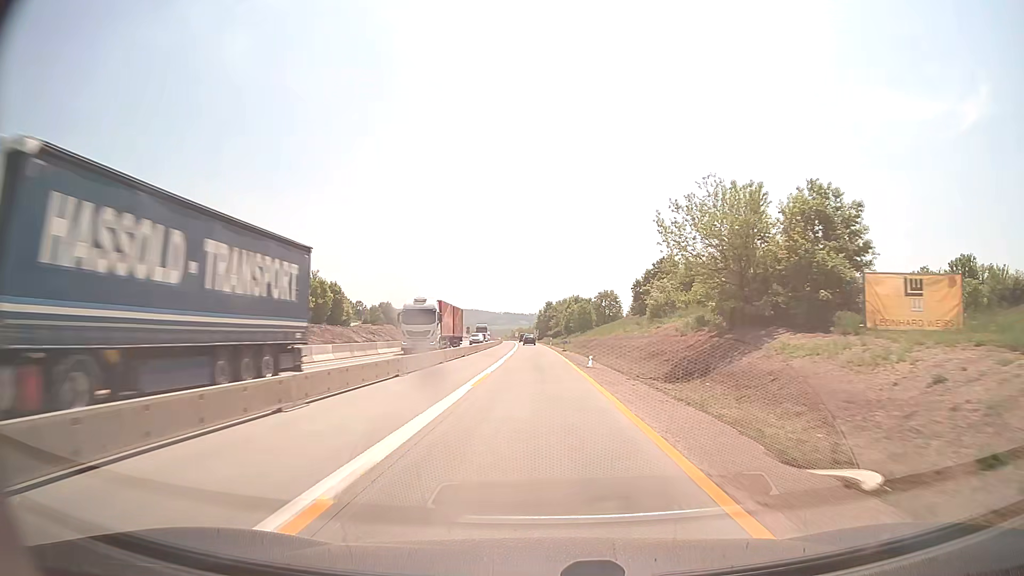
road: motorway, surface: concrete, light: Day
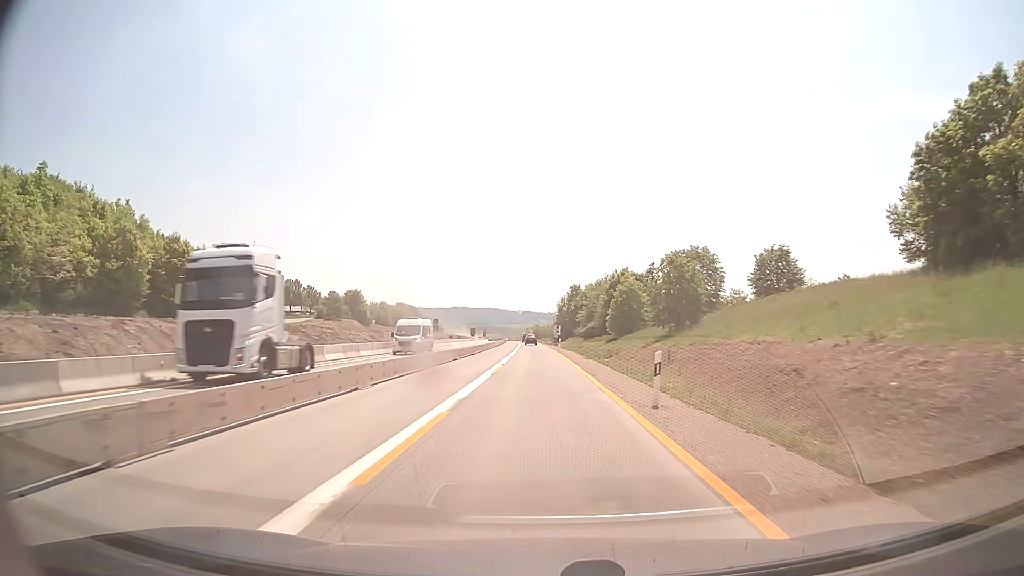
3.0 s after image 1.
(-1.0, +65.4) m; -2°
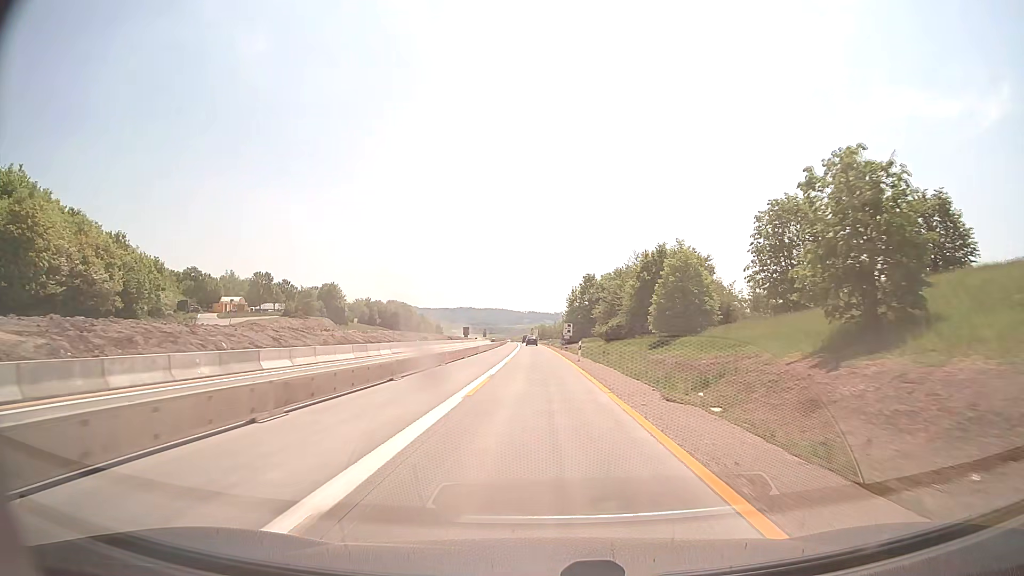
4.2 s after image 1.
(-0.1, +26.2) m; -1°
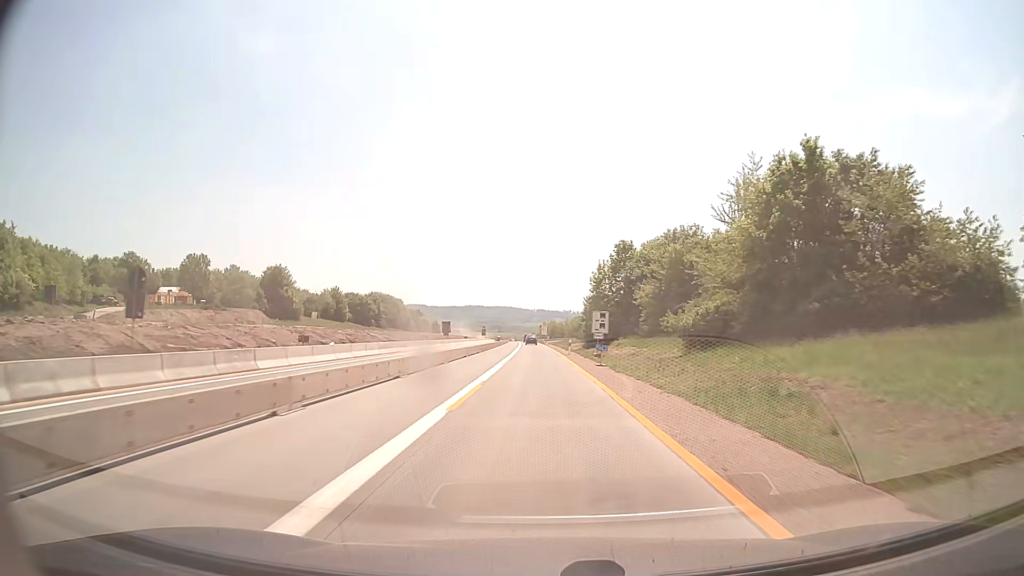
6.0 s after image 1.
(-0.3, +39.3) m; -1°
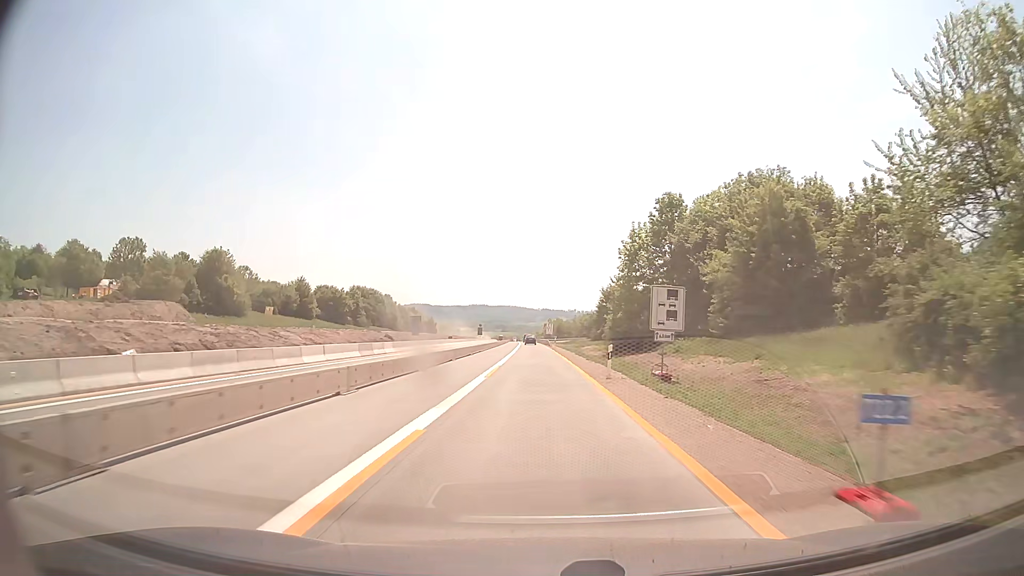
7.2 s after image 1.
(-0.1, +26.2) m; -1°
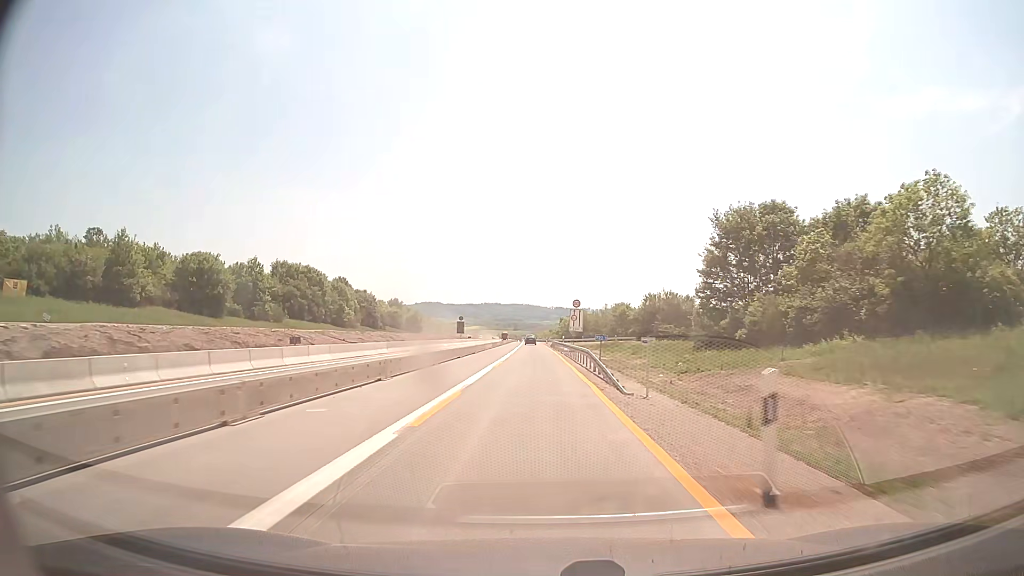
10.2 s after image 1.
(-0.4, +65.4) m; -1°
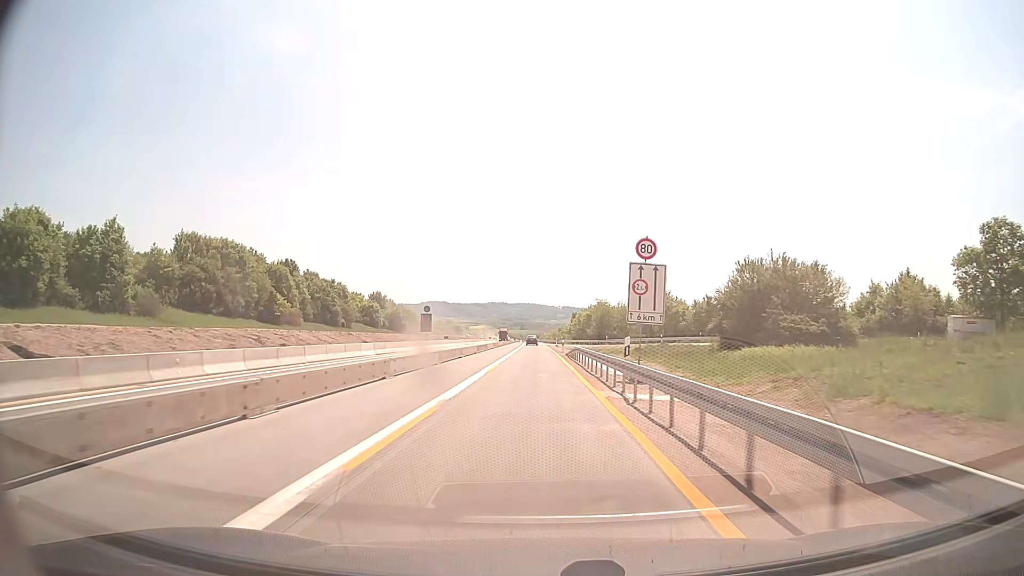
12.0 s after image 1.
(-0.2, +39.2) m; 0°
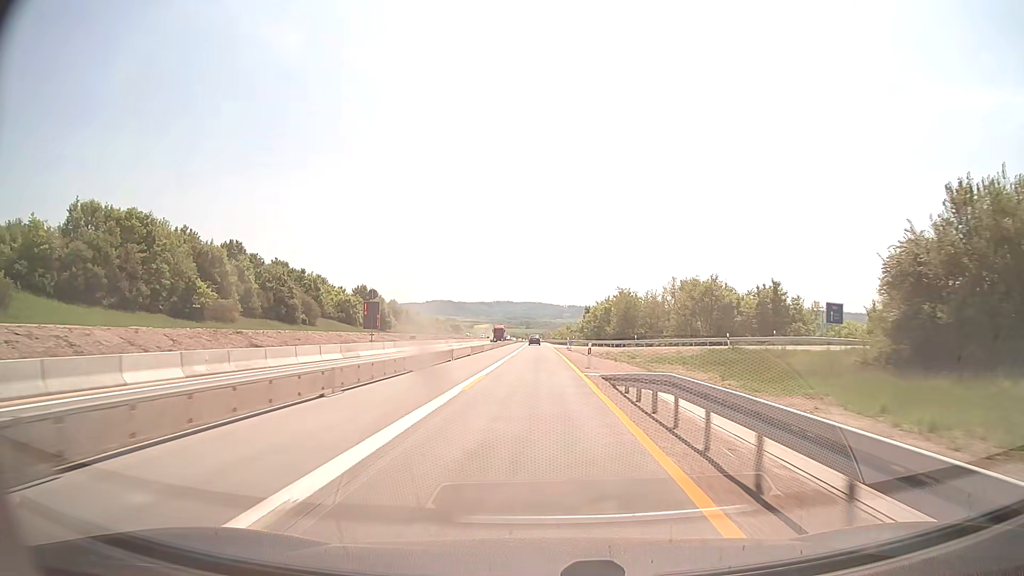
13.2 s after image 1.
(-0.1, +26.2) m; 0°
(0, +10) (0, +20) (0, +30) (0, +40) (0, +50) (0, +60) (0, +70) (-1, +80) (-1, +90) (-1, +100) m
